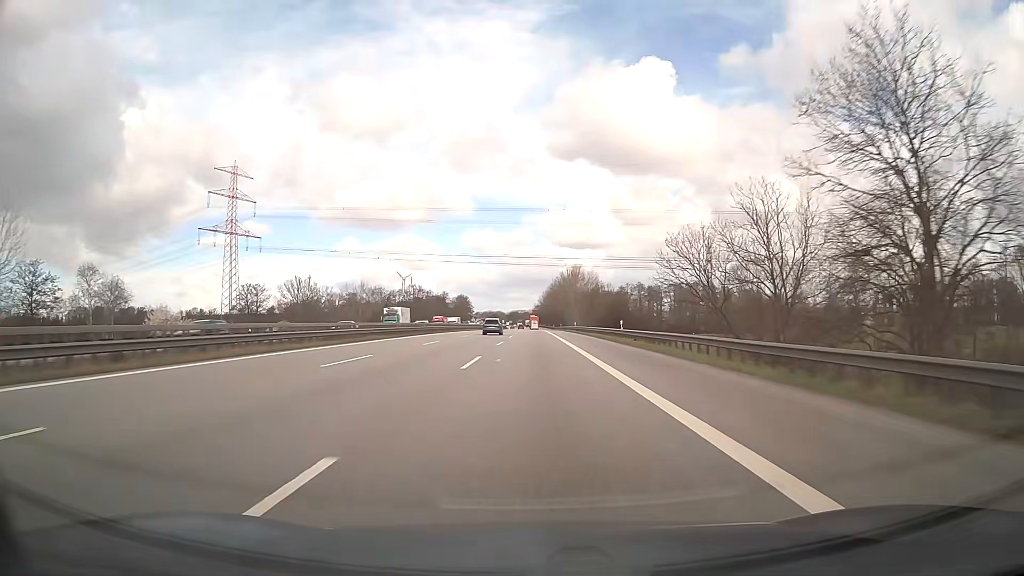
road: motorway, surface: asphalt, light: Day
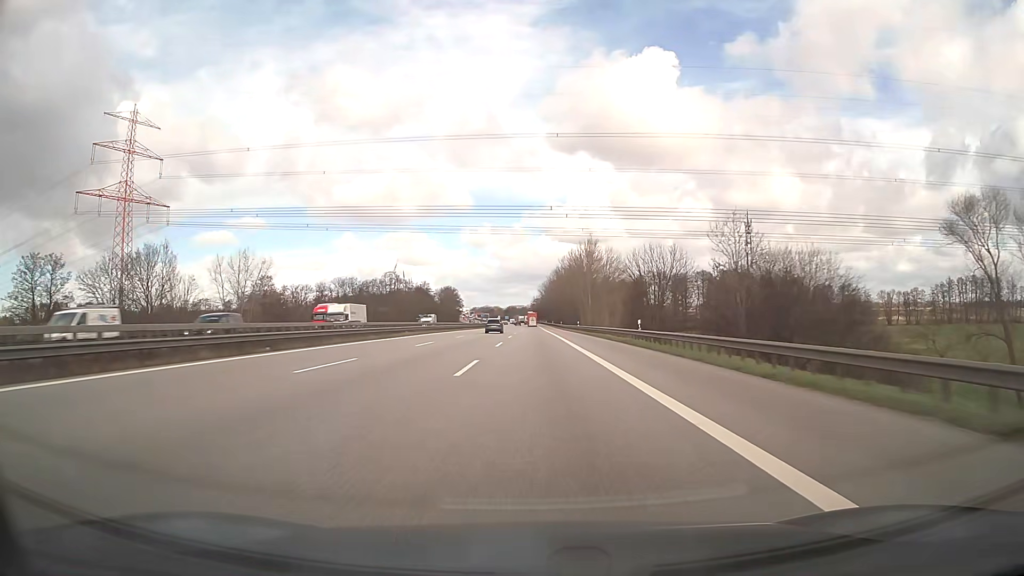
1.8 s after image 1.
(+0.1, +57.4) m; 0°
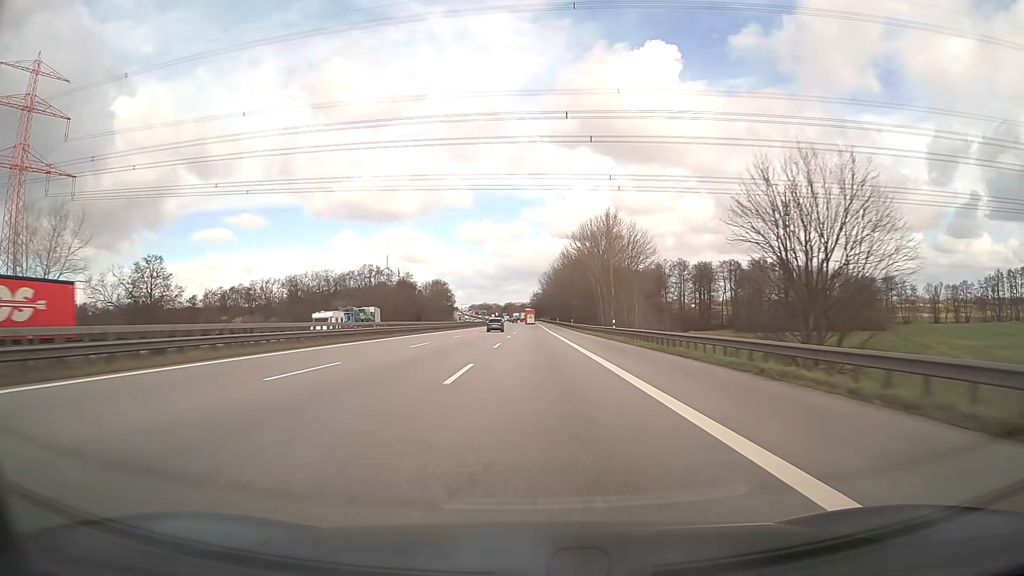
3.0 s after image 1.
(0.0, +38.3) m; 0°
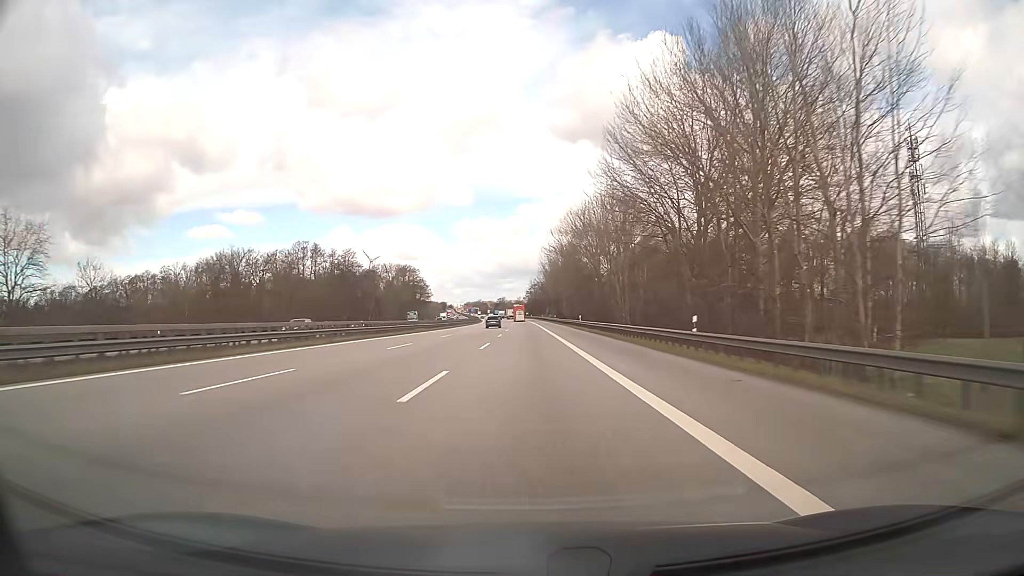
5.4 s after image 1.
(+0.2, +76.5) m; 0°
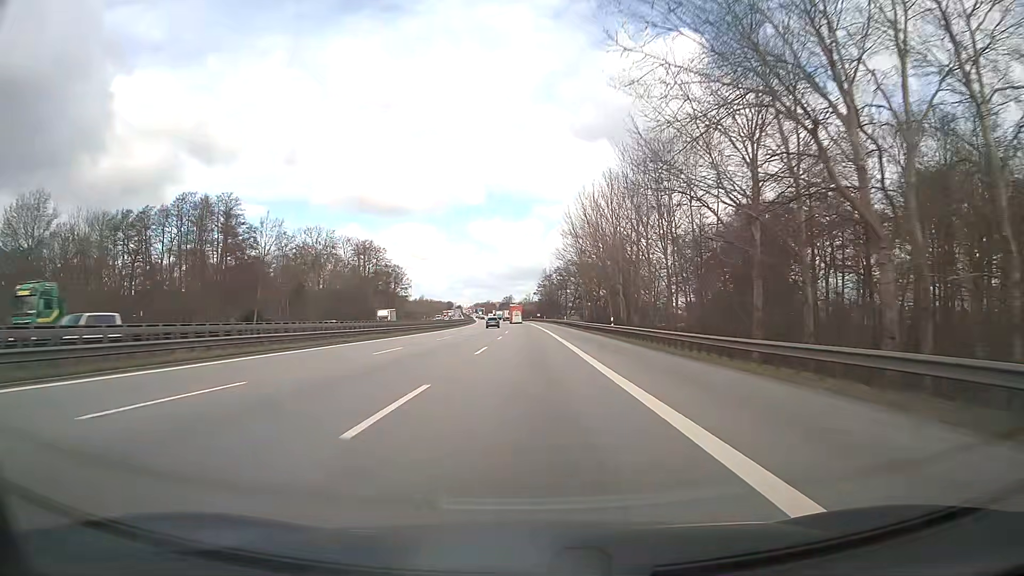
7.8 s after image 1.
(-0.6, +76.3) m; -1°
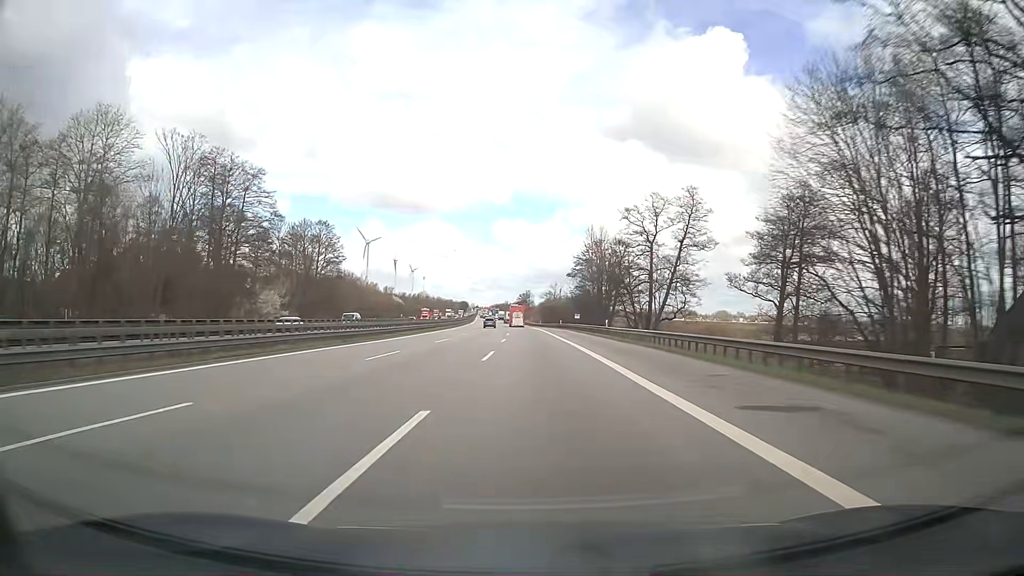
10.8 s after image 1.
(-1.4, +95.1) m; -2°
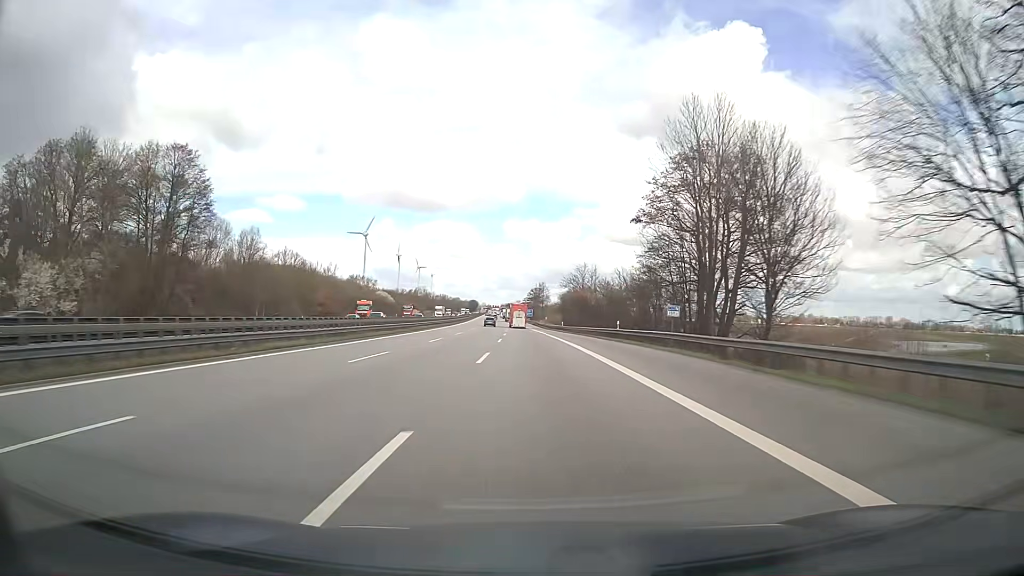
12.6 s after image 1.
(-0.4, +57.0) m; -1°
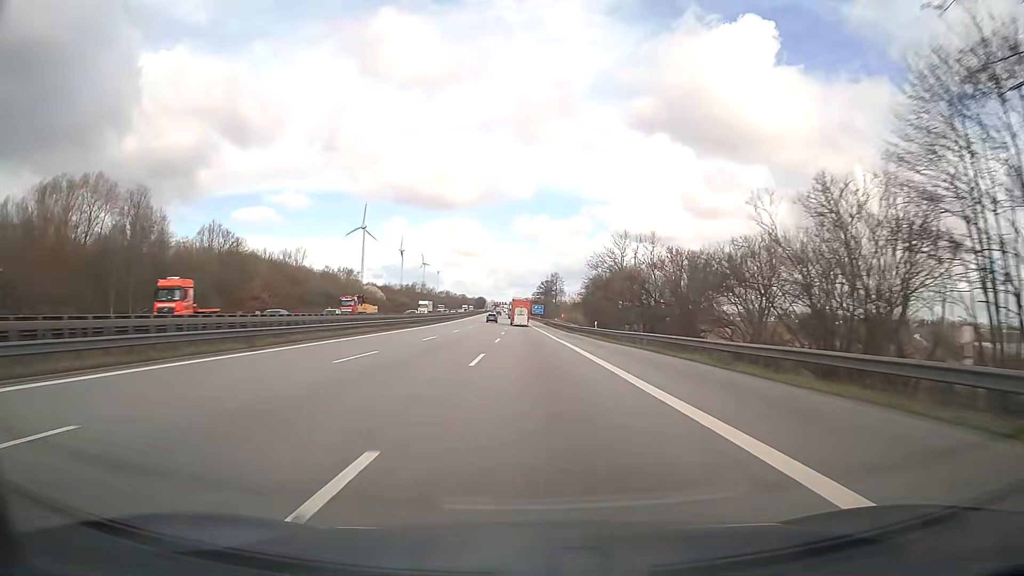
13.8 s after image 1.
(-0.3, +38.0) m; -1°
(0, +10) (0, +20) (0, +30) (0, +40) (0, +50) (-1, +60) (-1, +70) (-1, +80) (-2, +90) (-2, +100) m
